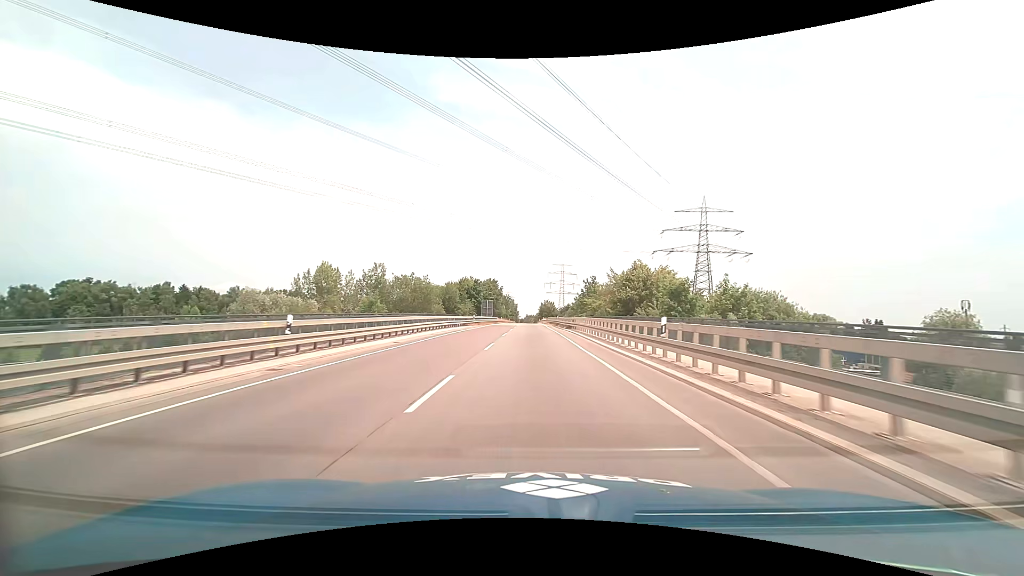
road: primary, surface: asphalt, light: Day
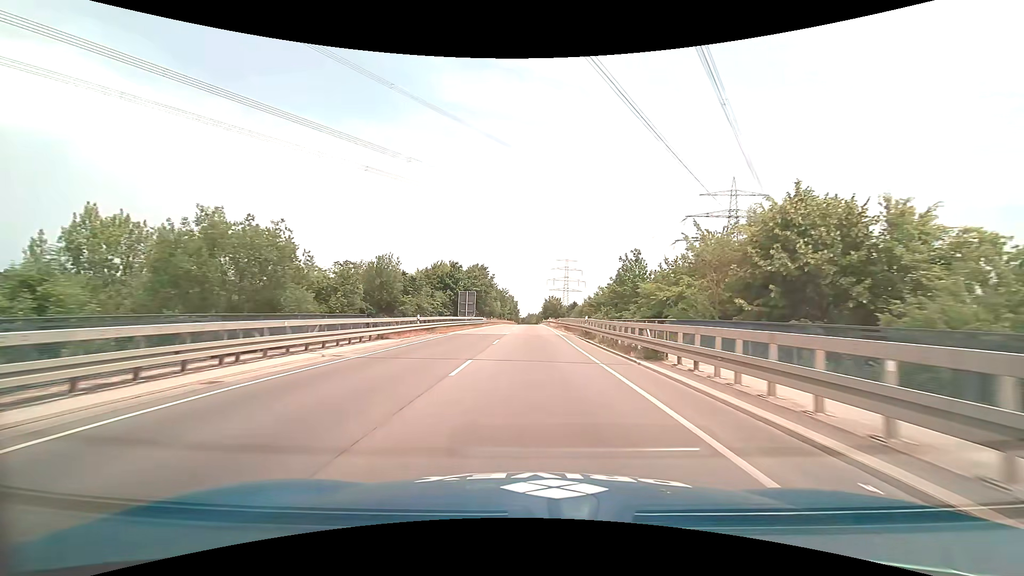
(0.0, +32.1) m; 0°
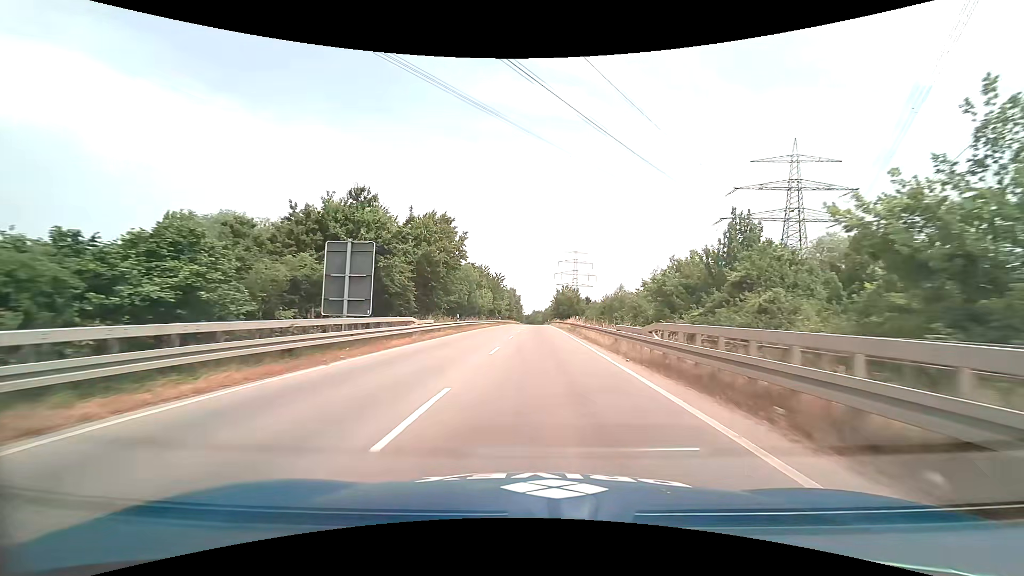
(-0.3, +42.4) m; -1°
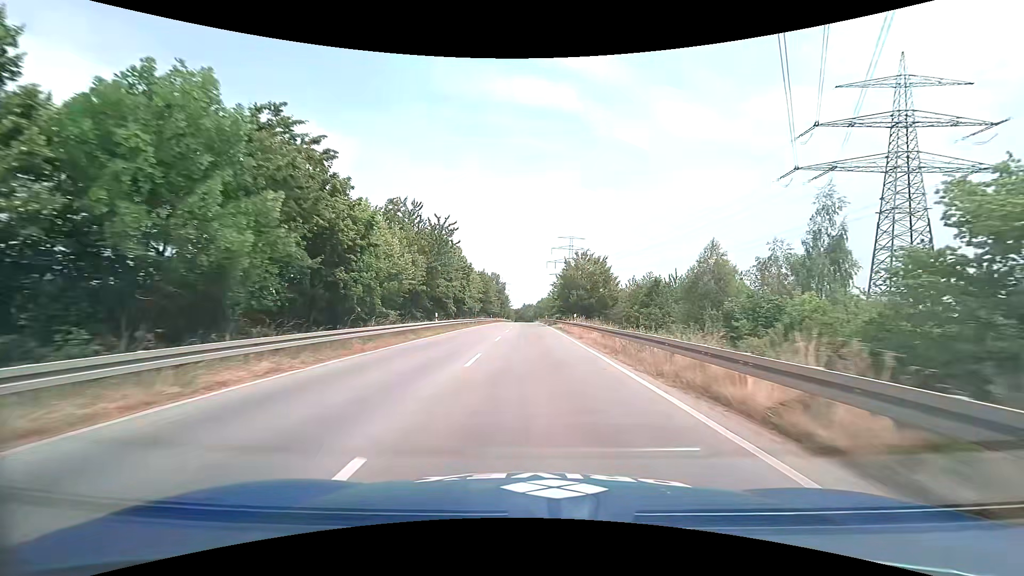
(+0.6, +51.6) m; +1°
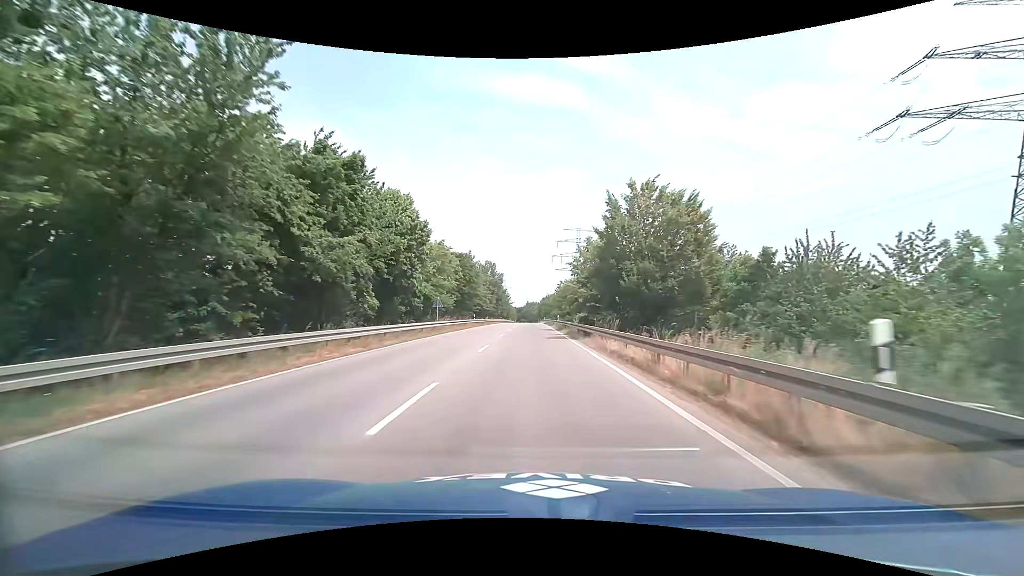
(-0.1, +30.5) m; 0°
(0, +10) (0, +20) (0, +30) (0, +40) (0, +50) (0, +60) (0, +70) (0, +80) (0, +90) (0, +100) m
